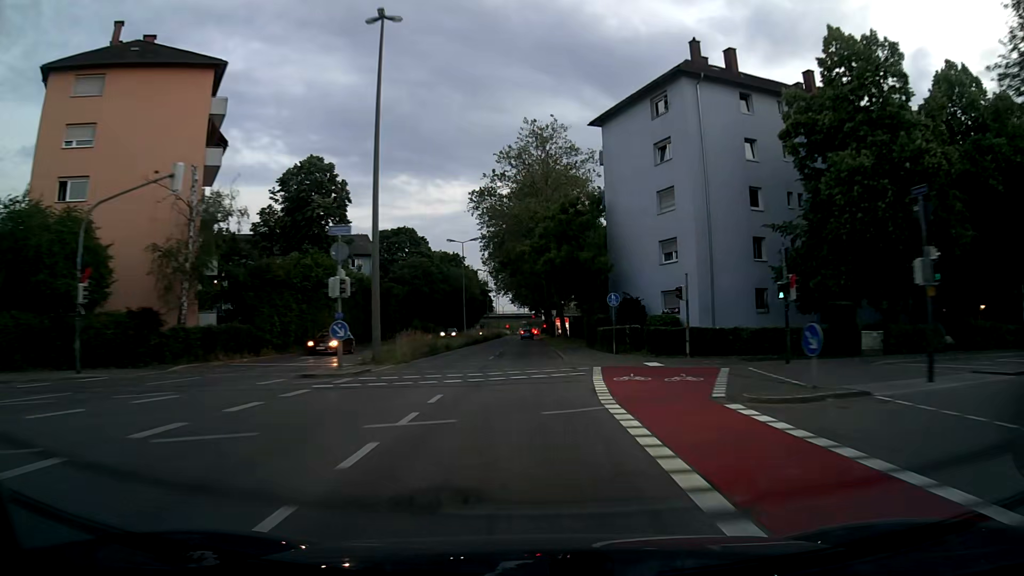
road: secondary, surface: asphalt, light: Dusk
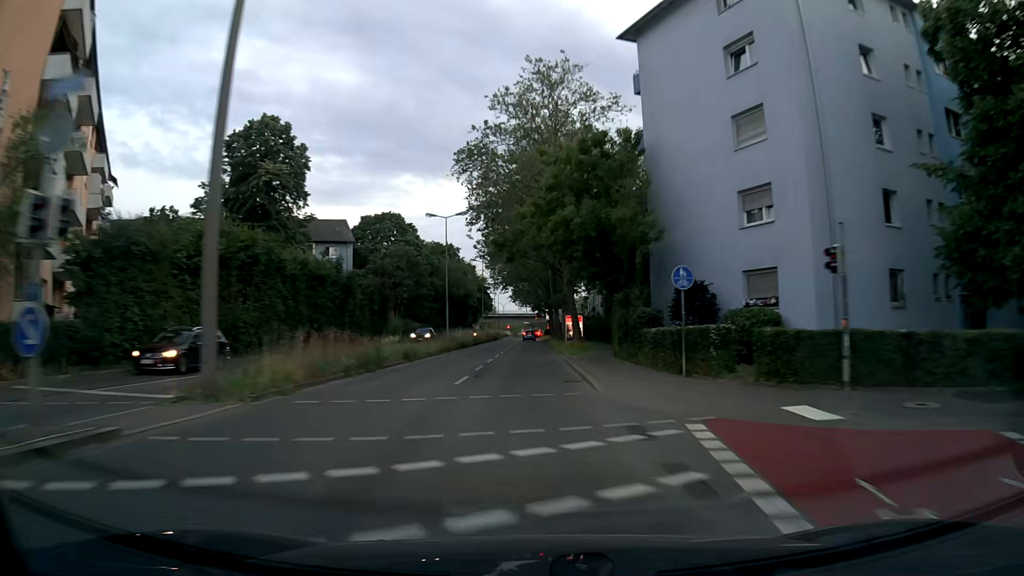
(+0.1, +14.3) m; 0°
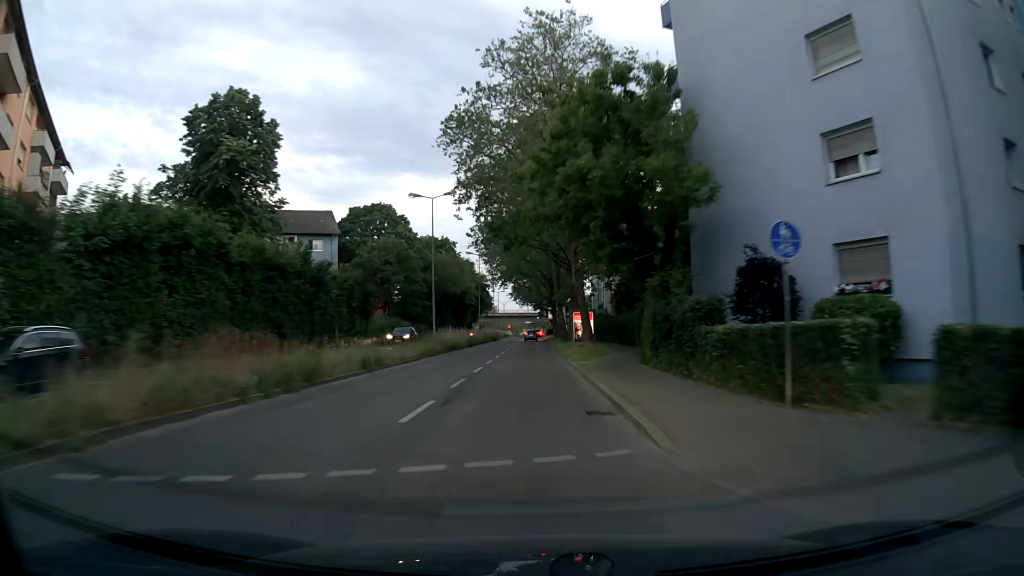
(0.0, +7.3) m; 0°
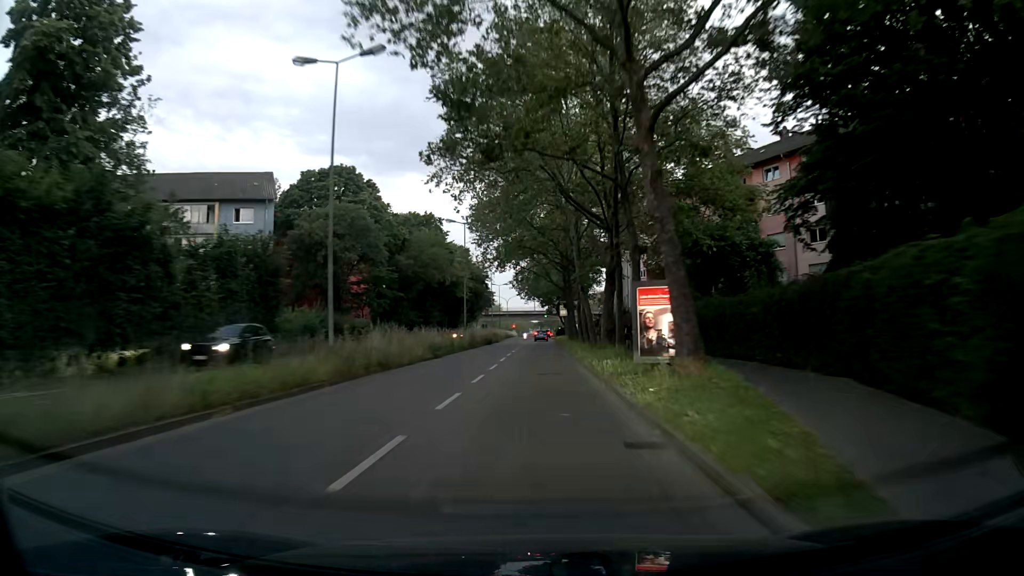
(-0.2, +22.3) m; 0°
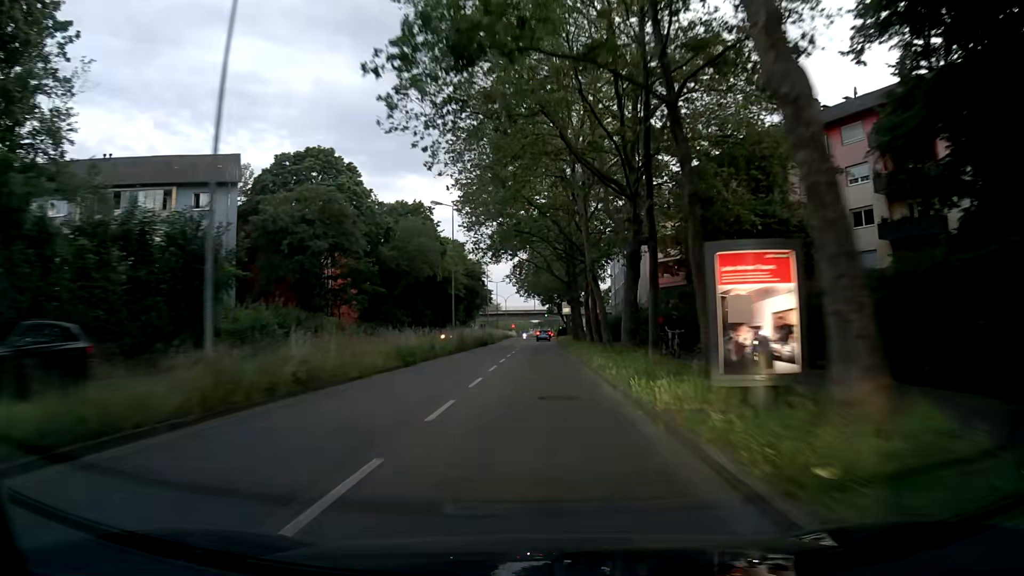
(0.0, +7.6) m; 0°
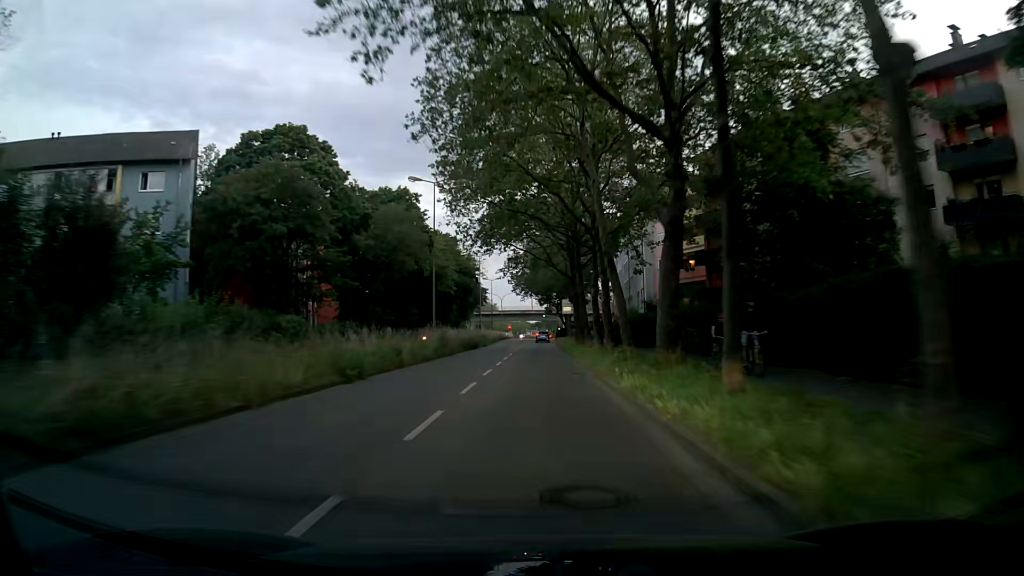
(0.0, +7.6) m; +1°
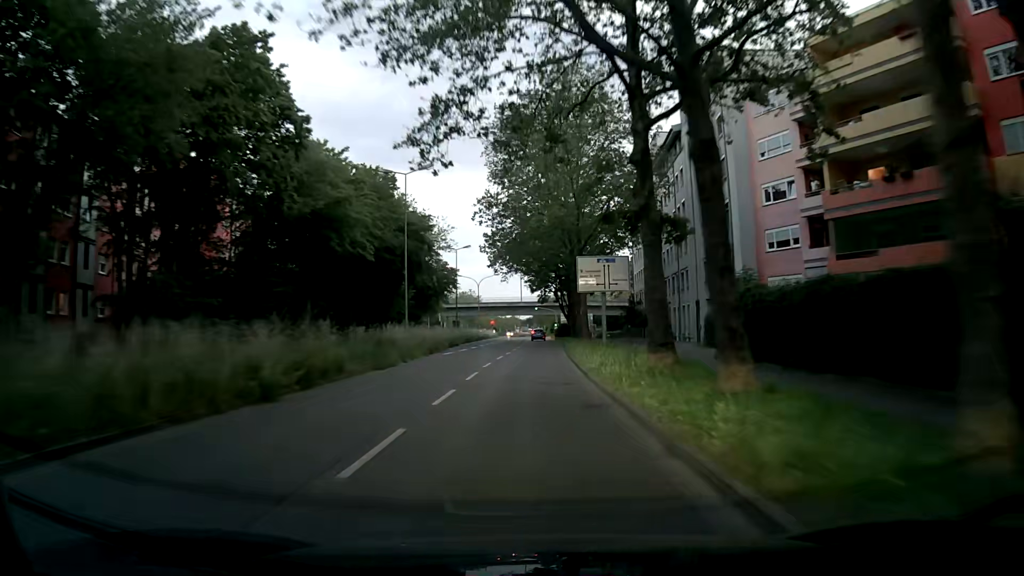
(0.0, +38.3) m; 0°
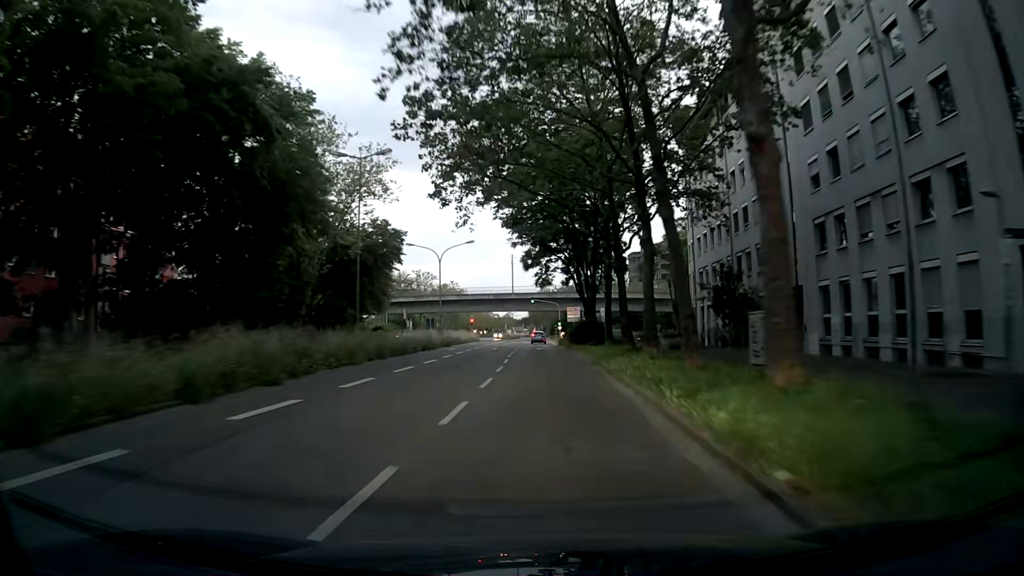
(0.0, +38.3) m; +1°
(0, +10) (0, +20) (0, +30) (0, +40) (-1, +50) (-1, +60) (0, +70) (+2, +80) (+7, +88) (+14, +96) m
